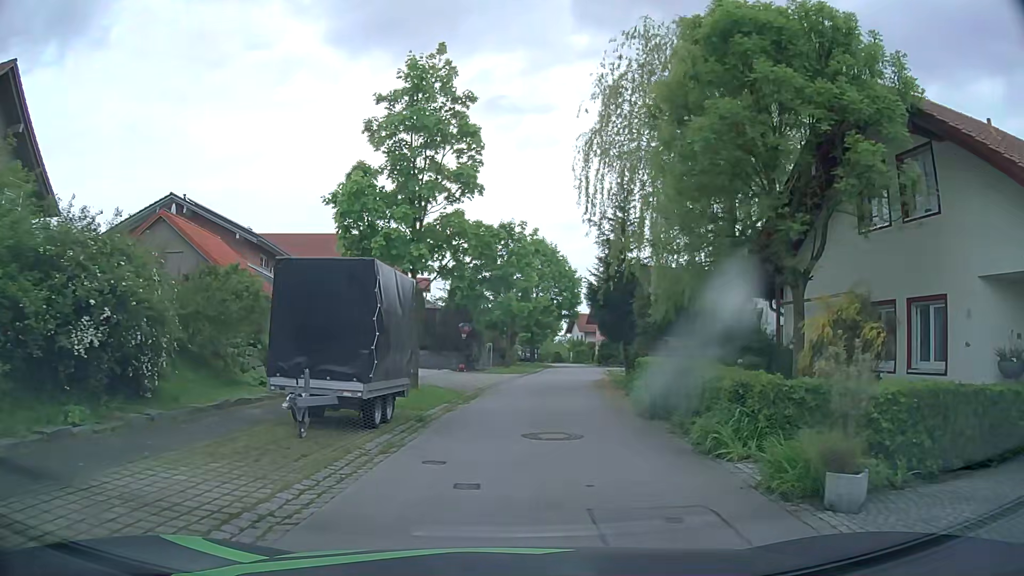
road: residential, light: Day
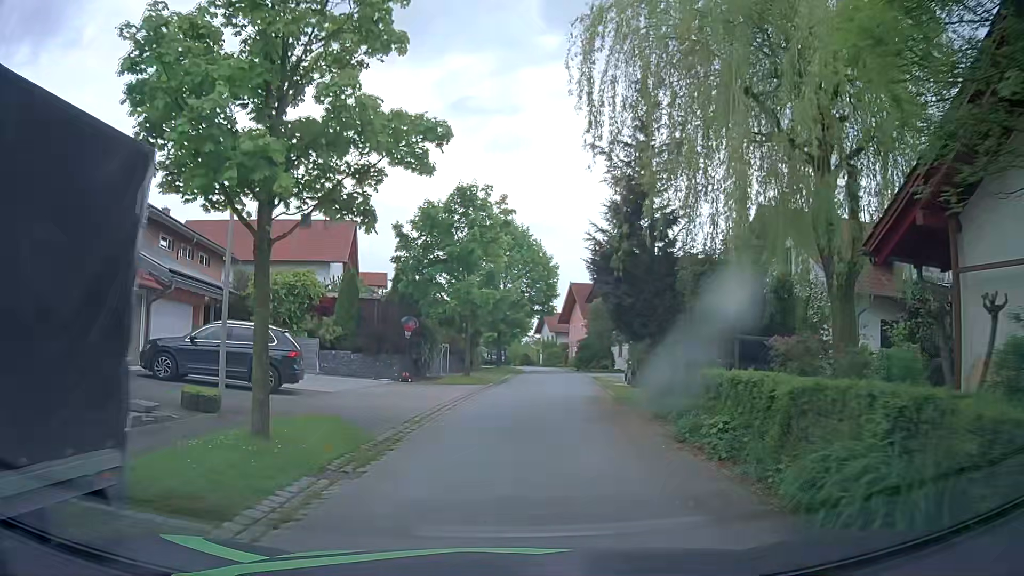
(+0.2, +8.7) m; +3°
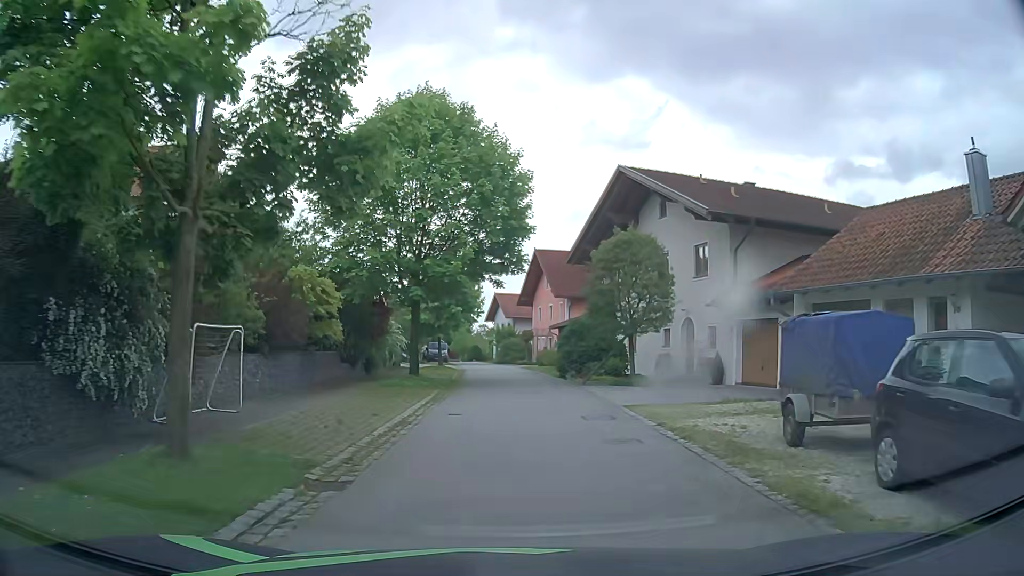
(+0.9, +22.0) m; +4°
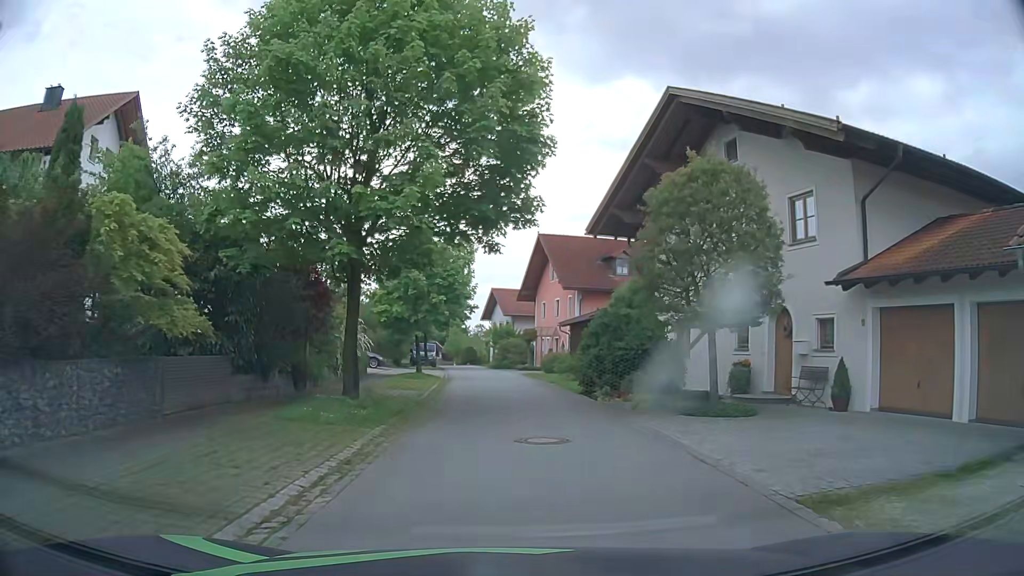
(0.0, +9.3) m; 0°
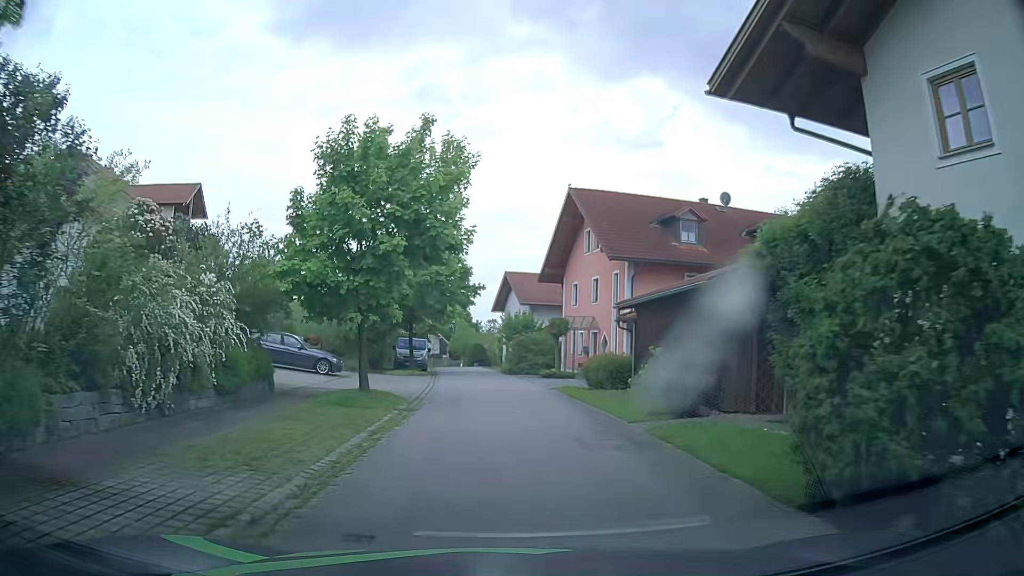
(-0.1, +14.4) m; -1°
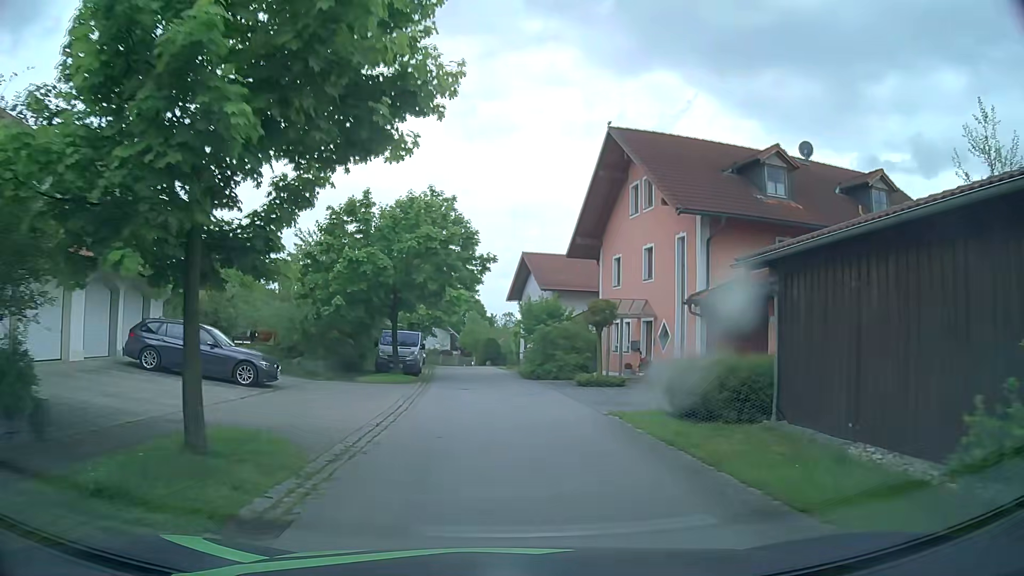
(-0.2, +9.9) m; -1°
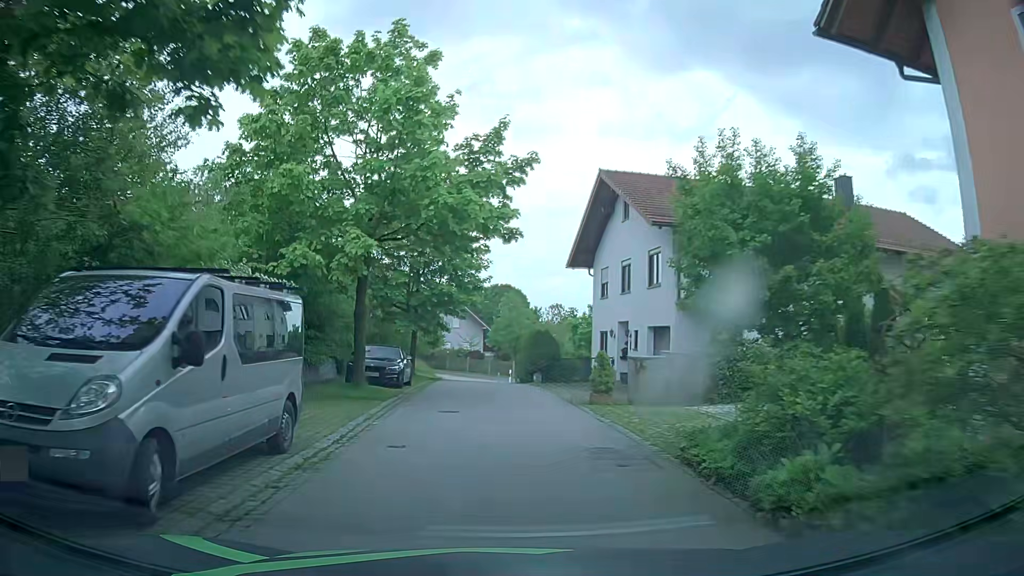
(-0.9, +24.6) m; -3°
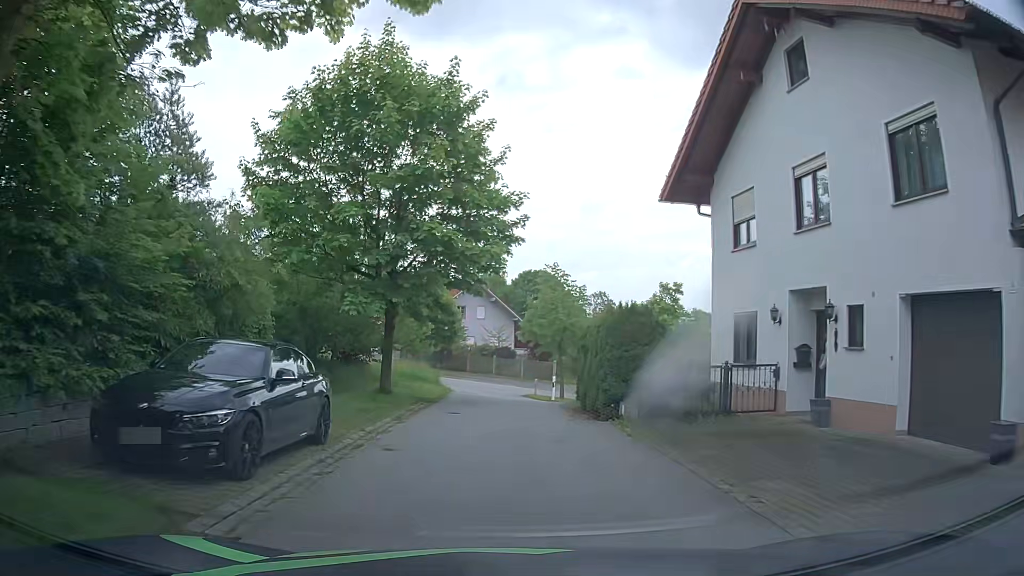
(-0.6, +15.0) m; -3°
(0, +10) (-1, +20) (-1, +30) (-3, +40) (-7, +49) (-14, +56) (-22, +62) (-31, +67) (-37, +75) (-36, +85) m
